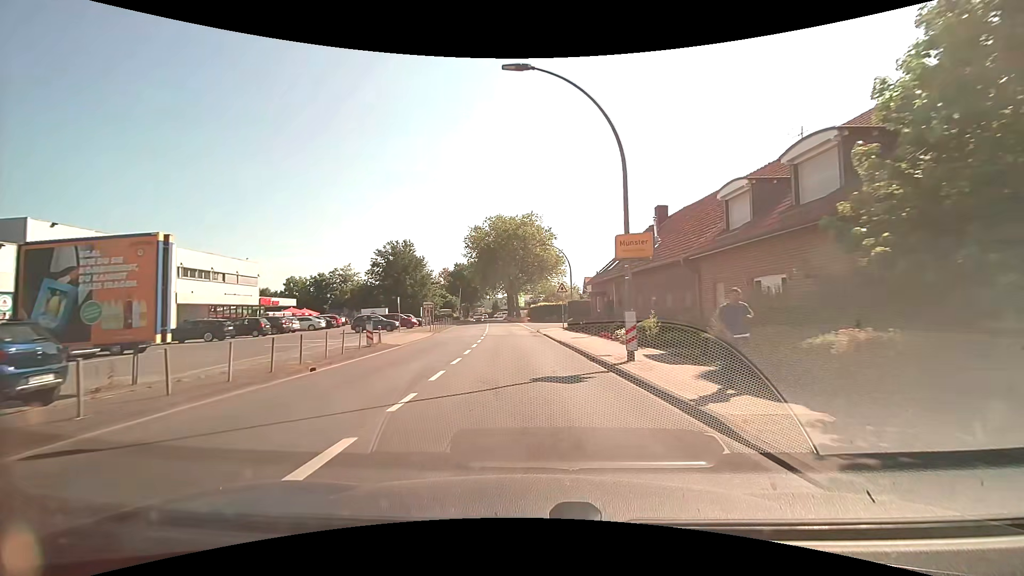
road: unclassified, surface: asphalt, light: Day
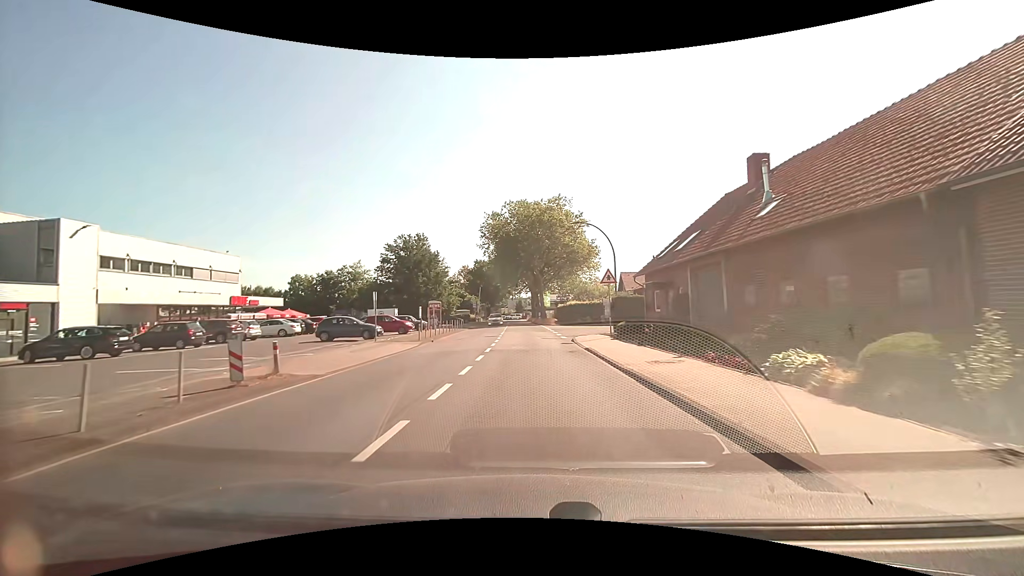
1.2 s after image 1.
(-0.4, +11.6) m; -3°
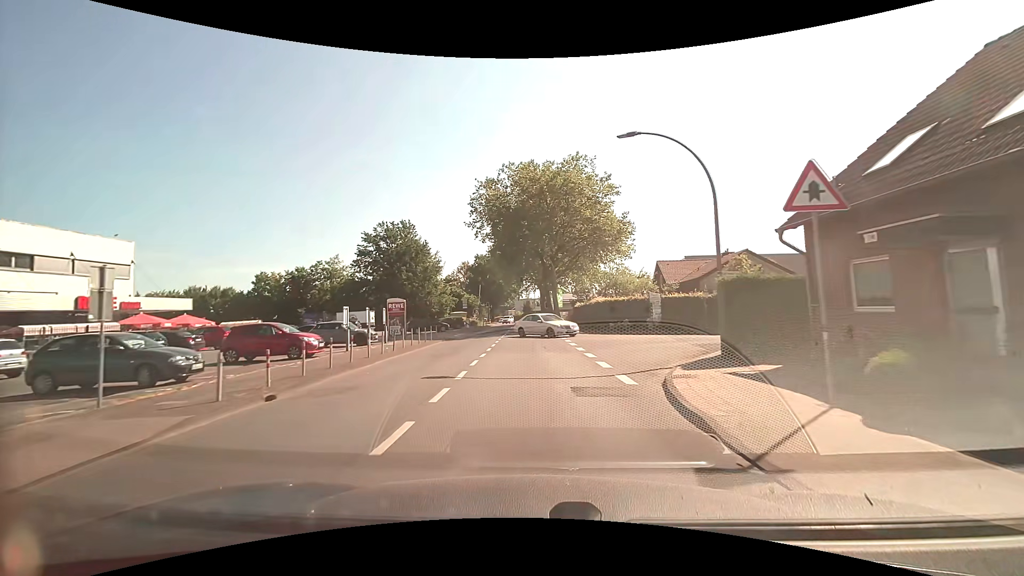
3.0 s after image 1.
(-0.1, +17.8) m; -1°
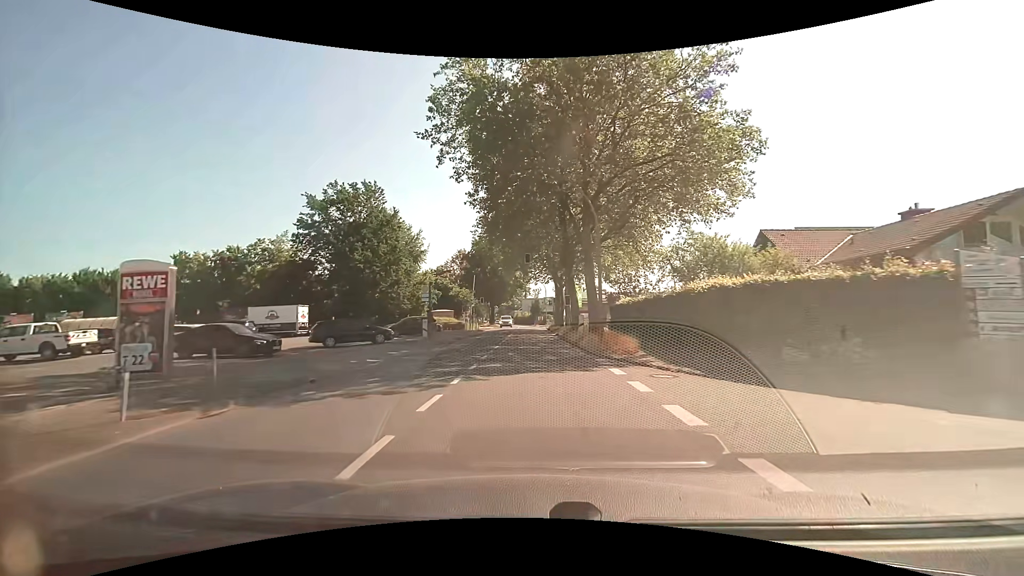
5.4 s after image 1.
(-0.5, +24.2) m; -2°
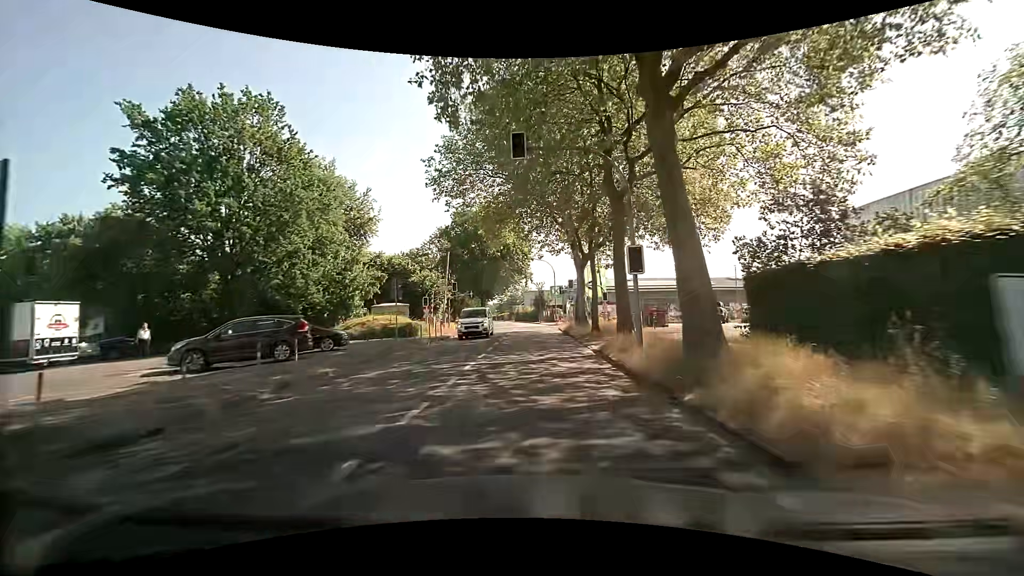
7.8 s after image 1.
(0.0, +24.9) m; 0°
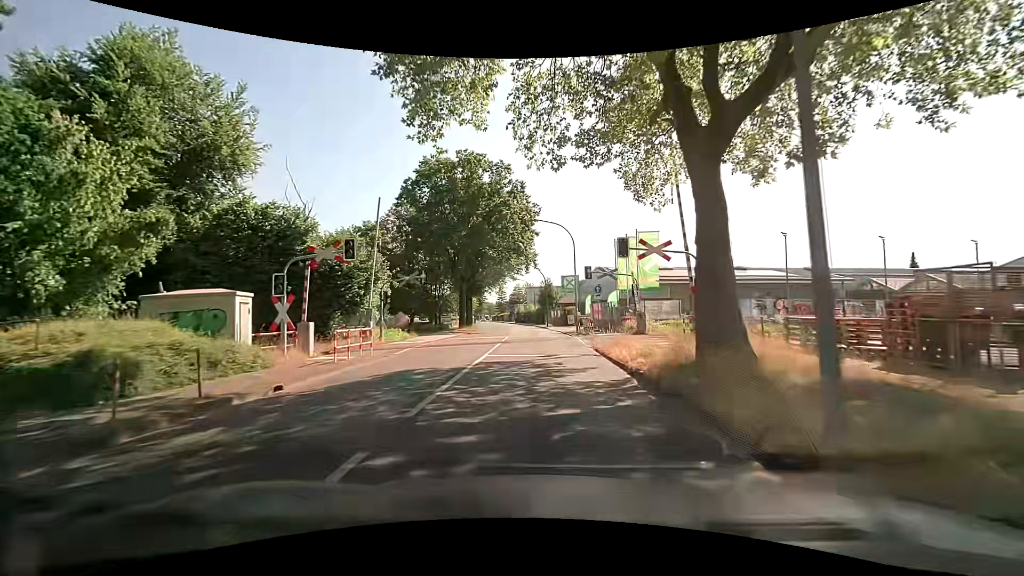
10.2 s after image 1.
(0.0, +23.9) m; 0°
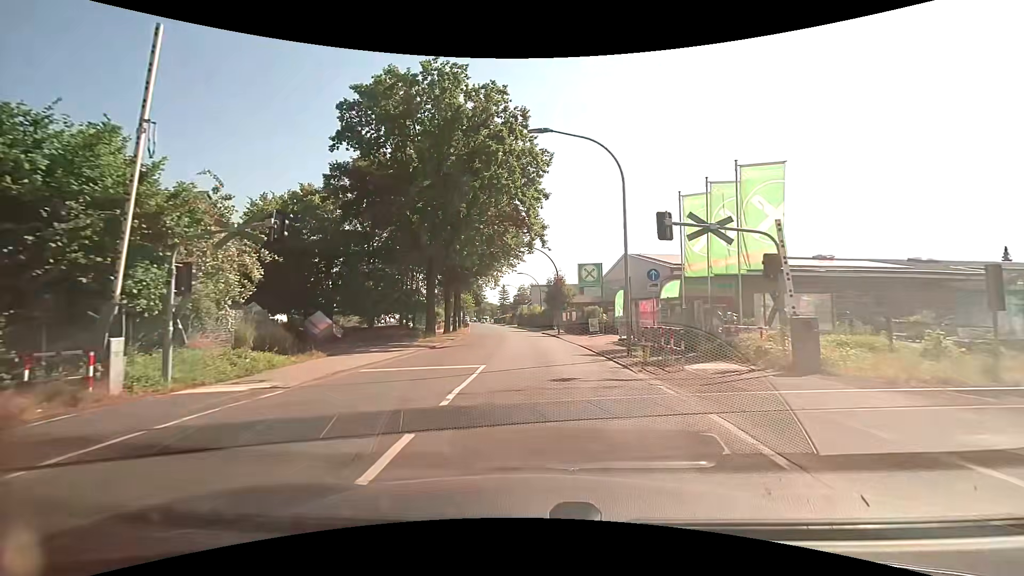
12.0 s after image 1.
(-0.1, +16.7) m; -2°
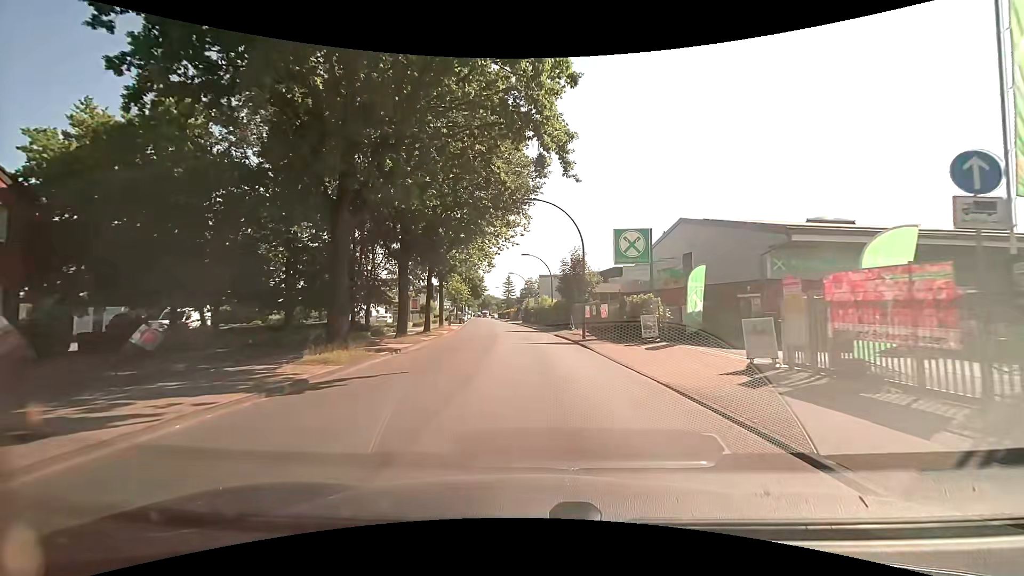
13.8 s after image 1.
(+0.3, +16.0) m; +1°
(0, +10) (-1, +20) (-1, +30) (-2, +40) (-3, +50) (-4, +60) (-5, +70) (-6, +80) (-8, +90) (-9, +100) m
